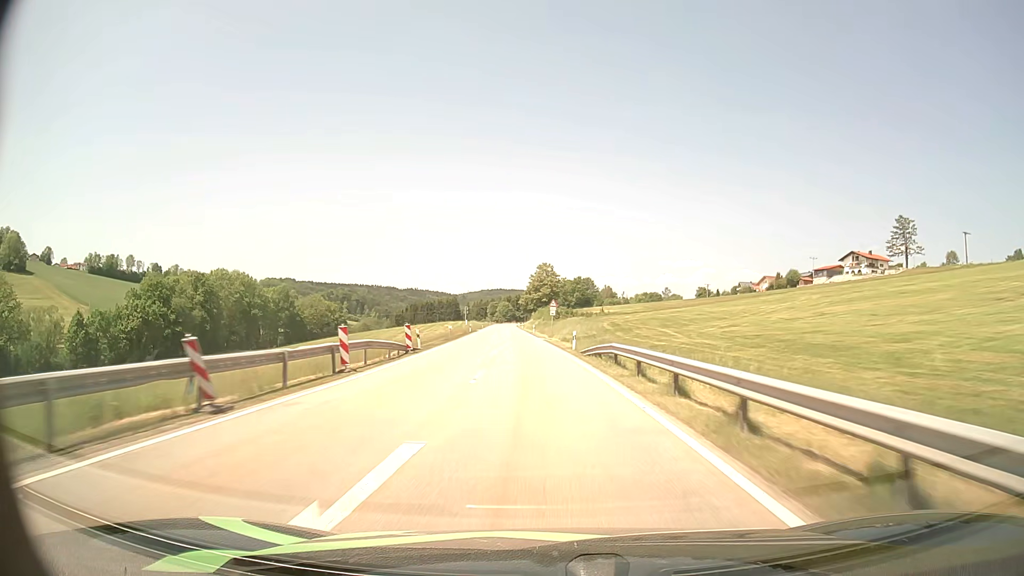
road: secondary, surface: asphalt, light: Day
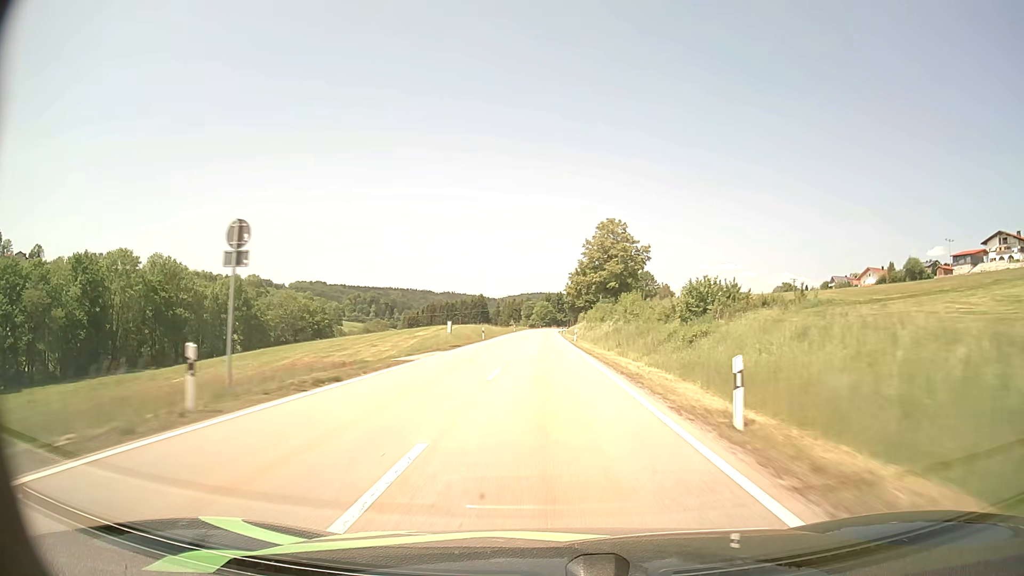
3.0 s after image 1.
(-4.2, +75.4) m; -4°
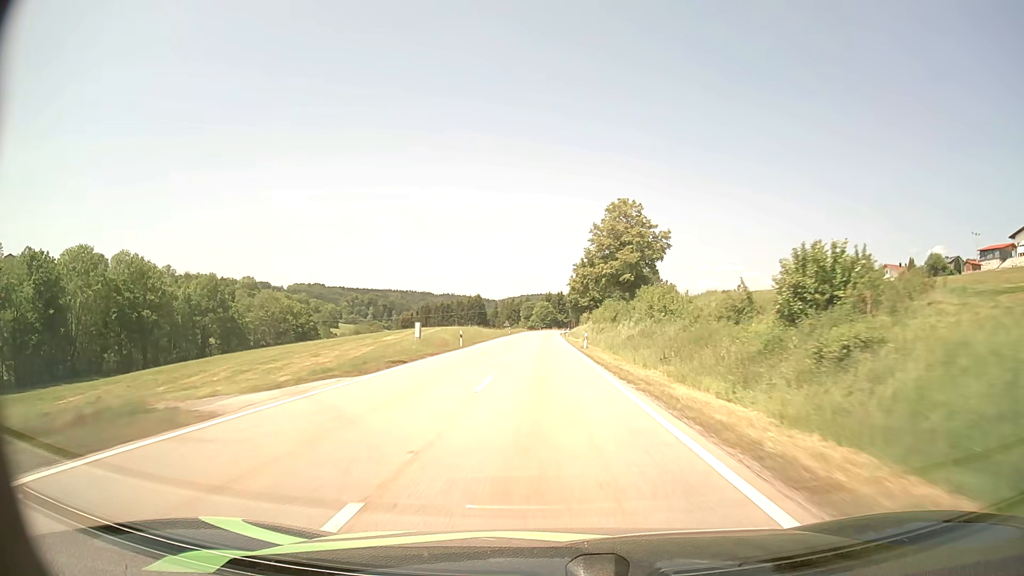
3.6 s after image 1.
(0.0, +15.2) m; 0°
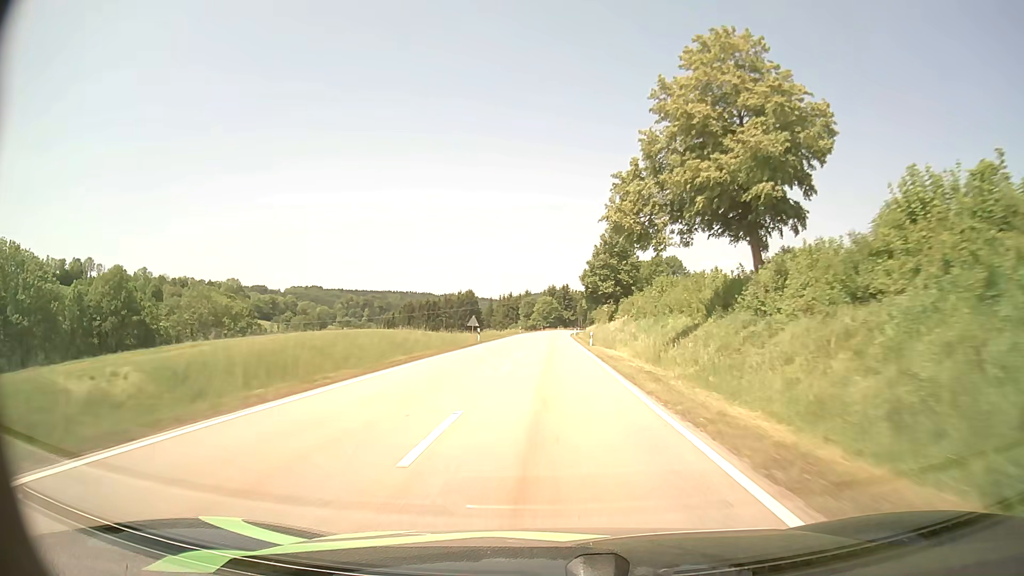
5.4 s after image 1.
(-0.1, +45.2) m; 0°
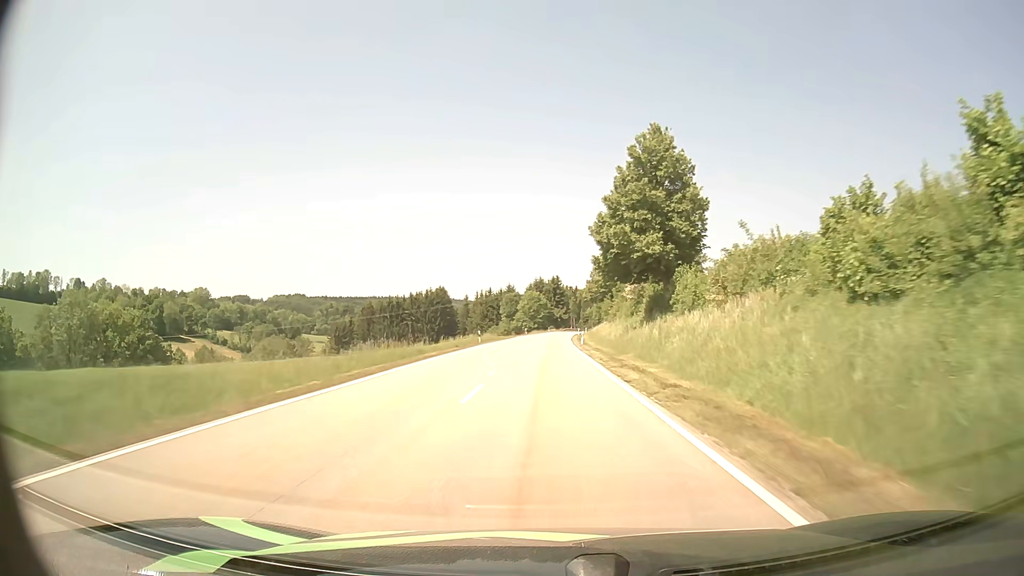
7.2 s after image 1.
(+0.3, +45.6) m; +1°
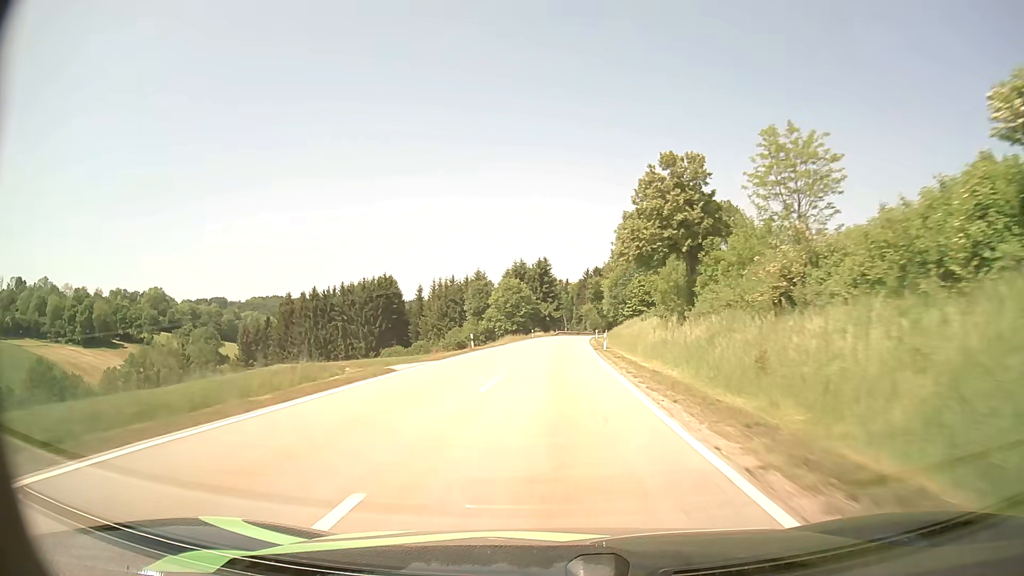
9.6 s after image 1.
(+0.2, +61.6) m; +1°
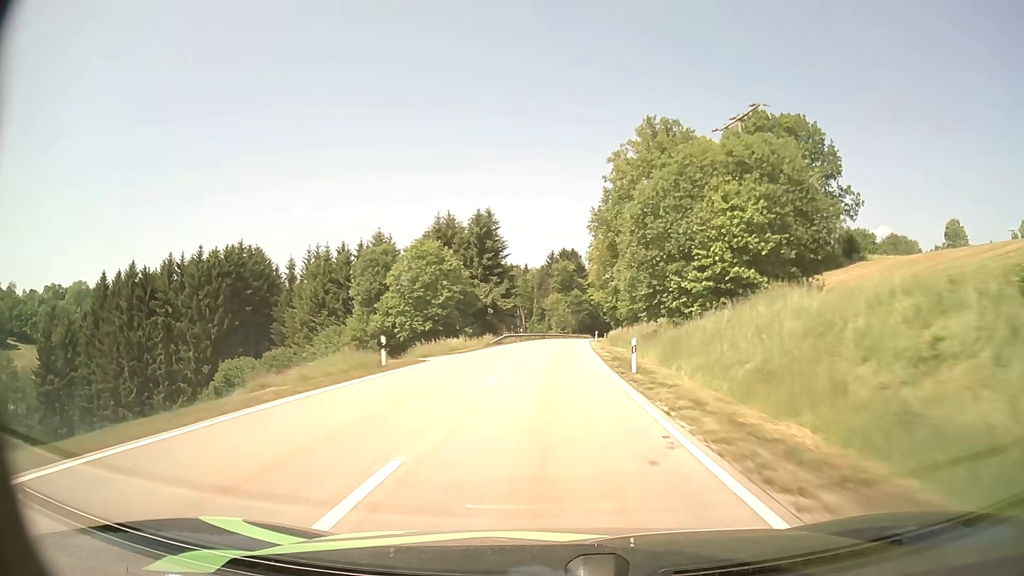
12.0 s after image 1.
(+2.2, +62.8) m; +4°
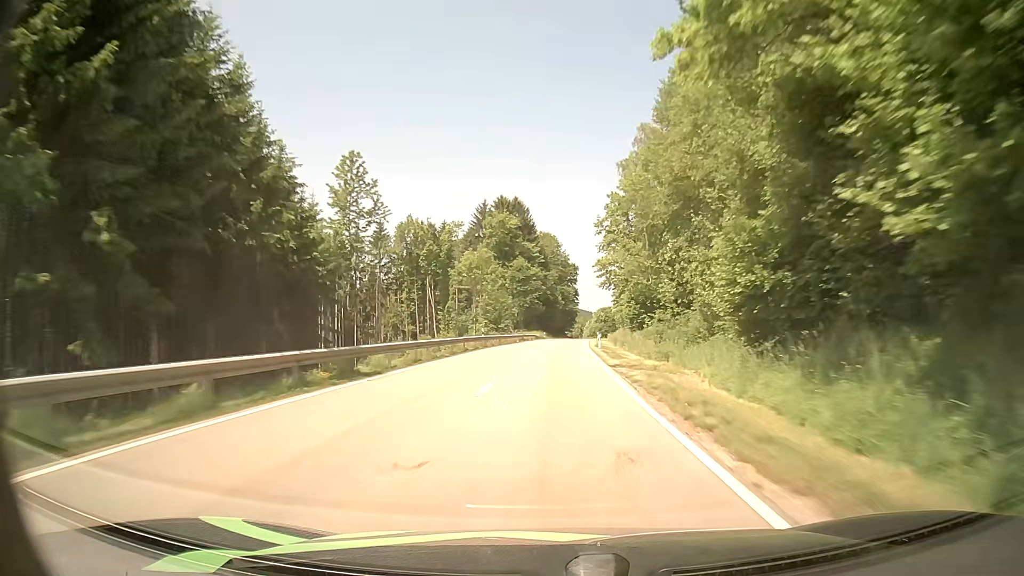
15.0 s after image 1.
(+3.0, +79.3) m; +4°
(0, +10) (0, +20) (+1, +30) (+1, +40) (+2, +50) (+2, +60) (+3, +70) (+3, +80) (+4, +90) (+5, +100) m
